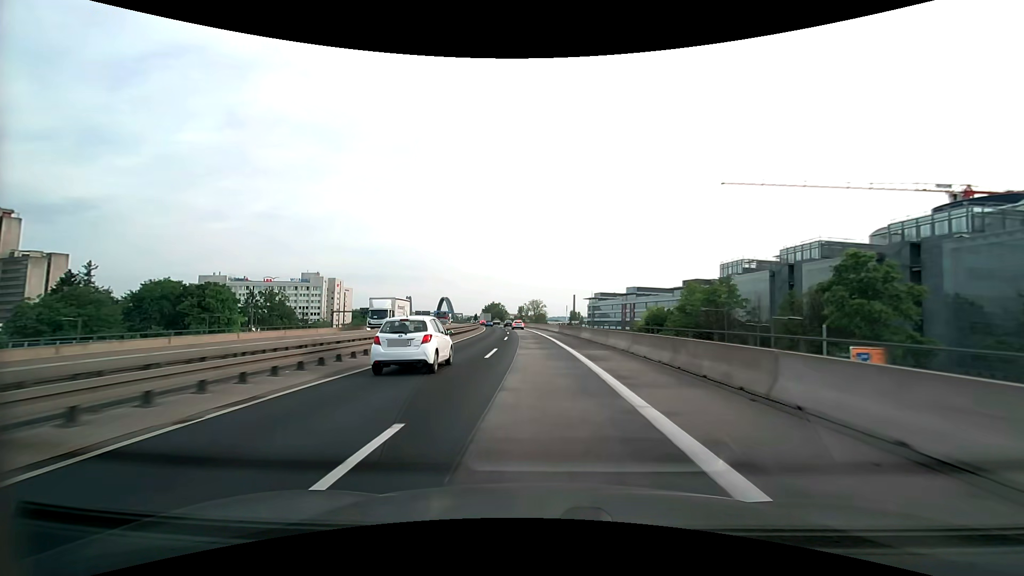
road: motorway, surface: asphalt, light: Day
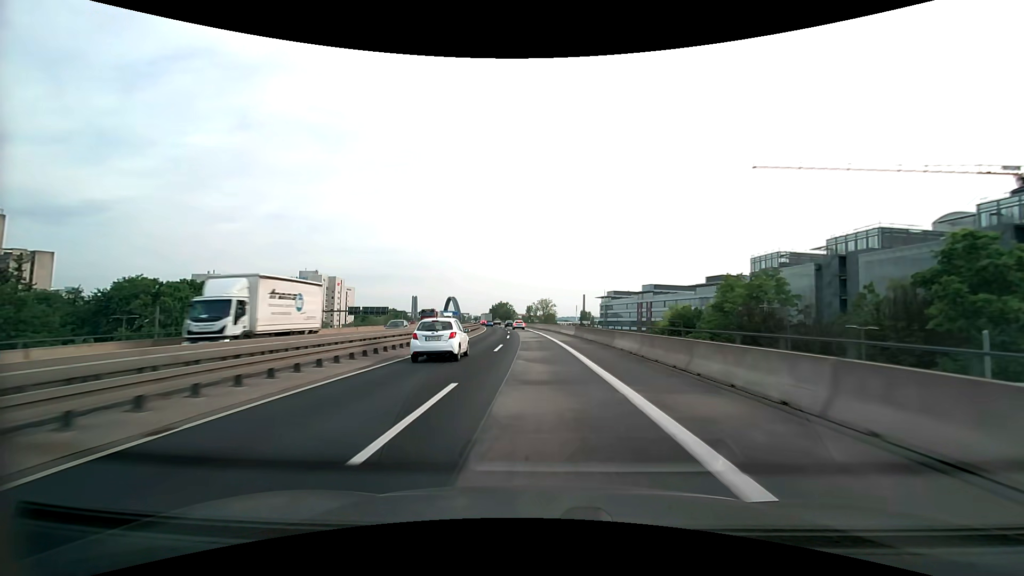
(-0.1, +13.6) m; -1°
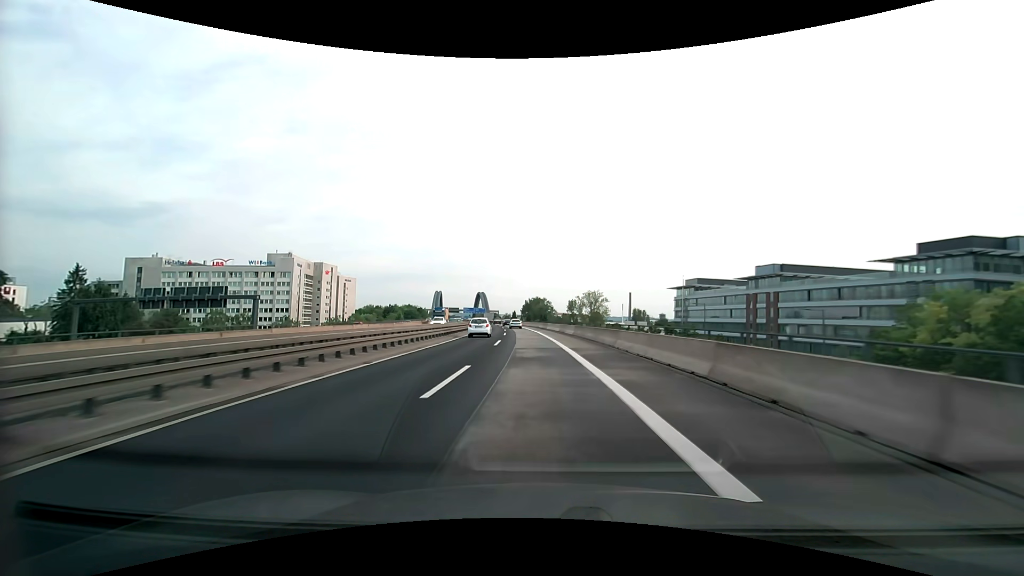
(-2.7, +68.0) m; -5°
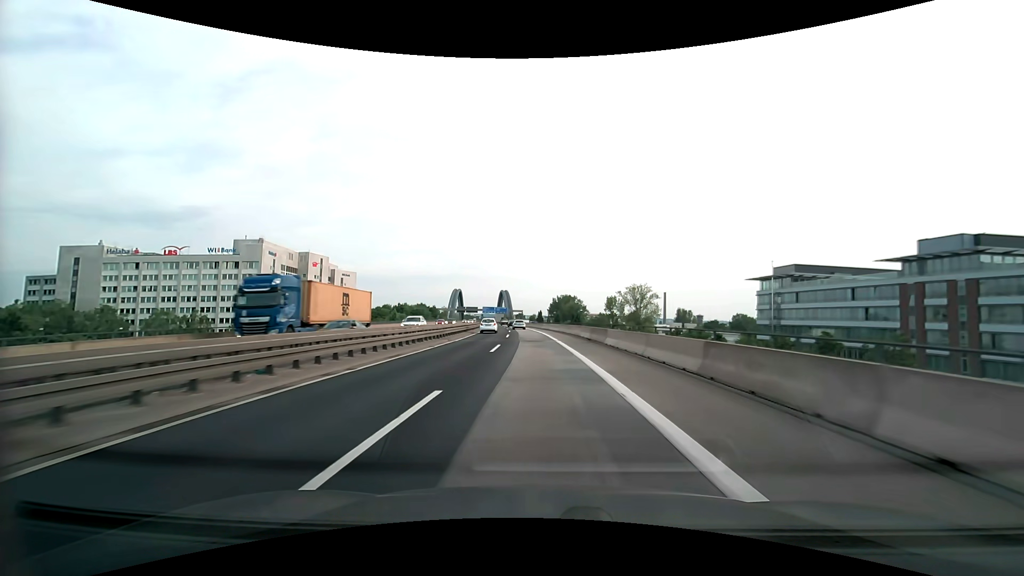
(-1.2, +41.0) m; -3°
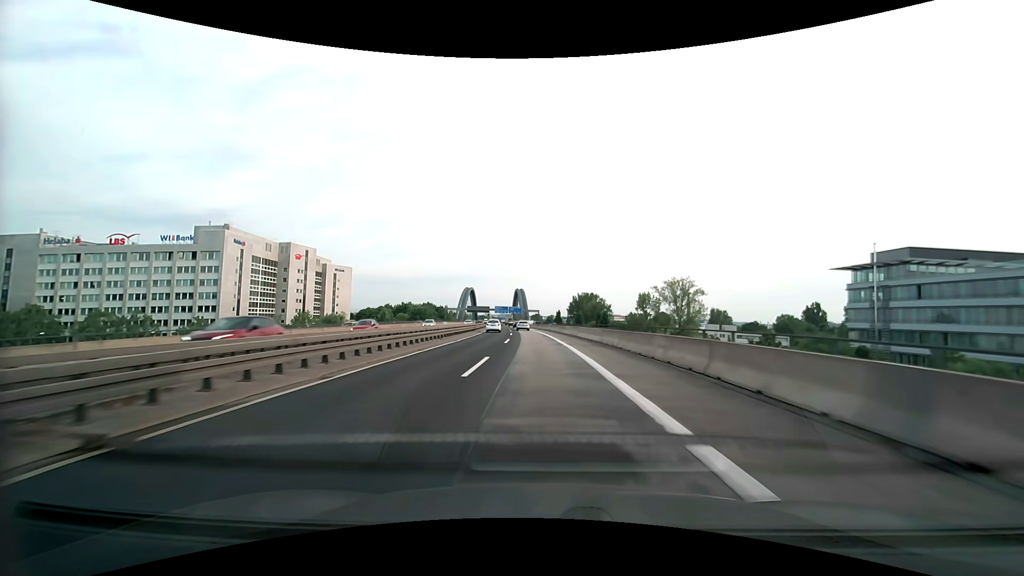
(-0.5, +27.4) m; -2°
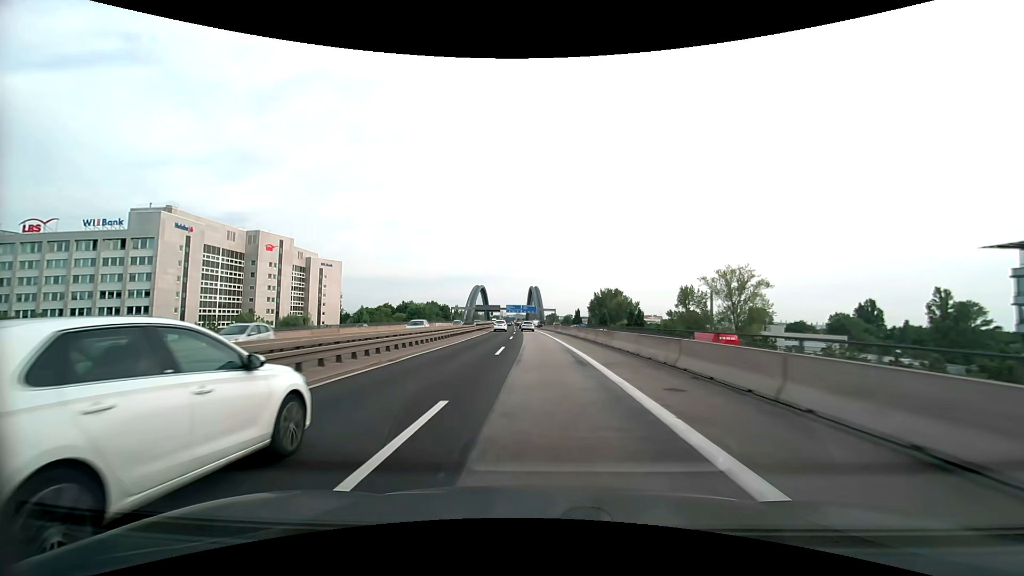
(-0.4, +27.4) m; -2°
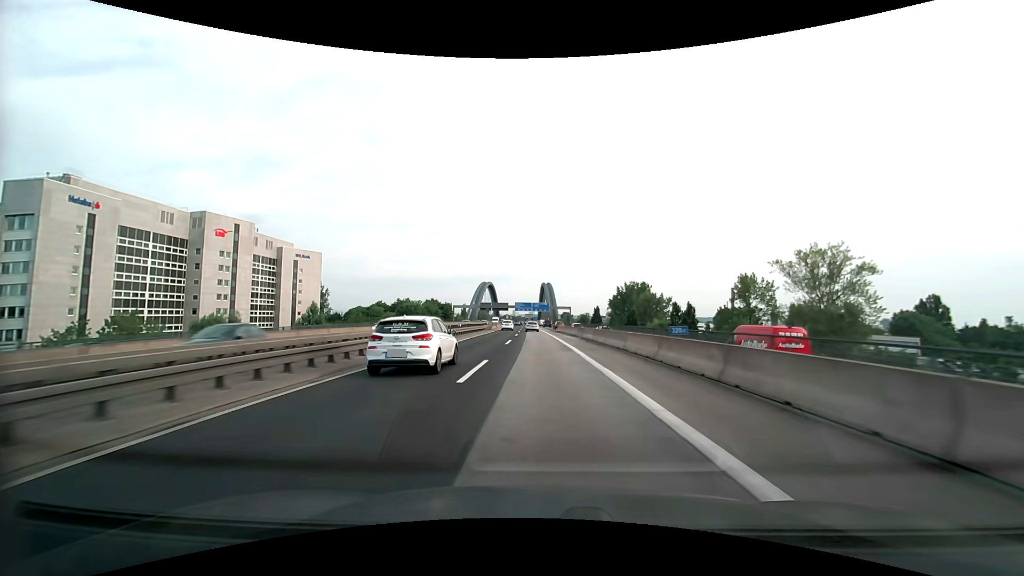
(-0.4, +27.4) m; -1°
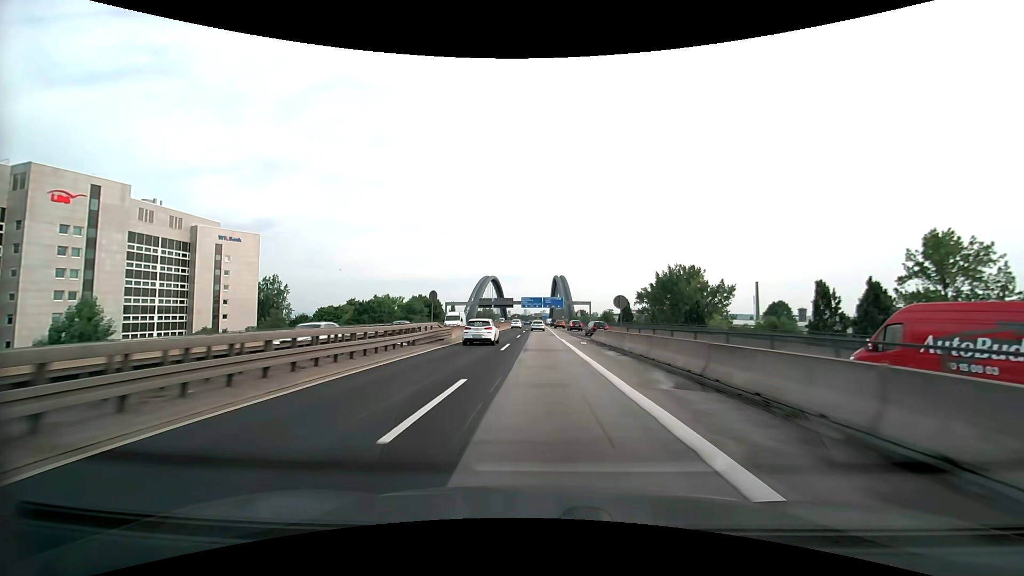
(-0.6, +41.1) m; -1°
(0, +10) (0, +20) (0, +30) (0, +40) (0, +50) (0, +60) (0, +70) (0, +80) (0, +90) (-1, +100) m
